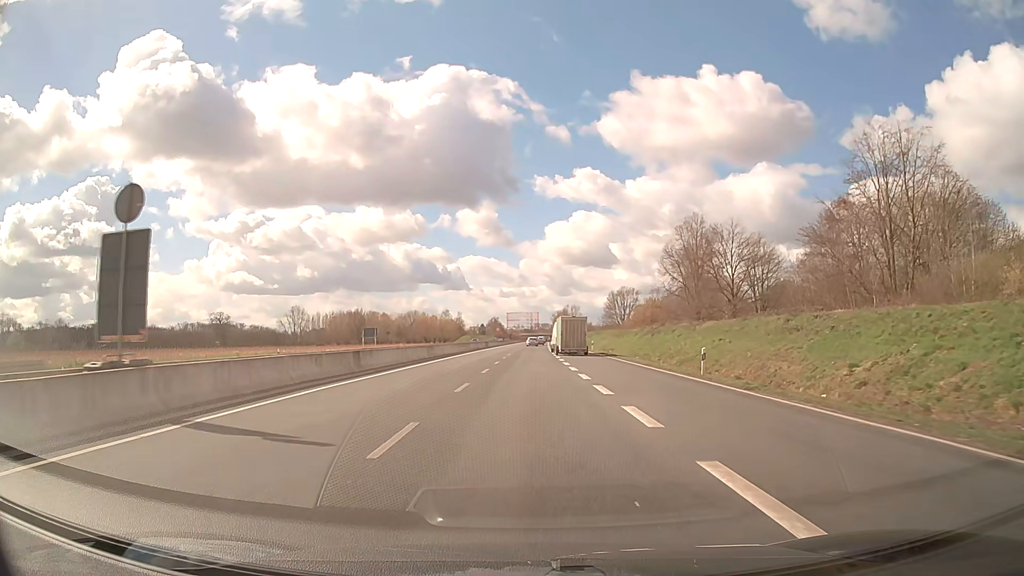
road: trunk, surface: asphalt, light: Day
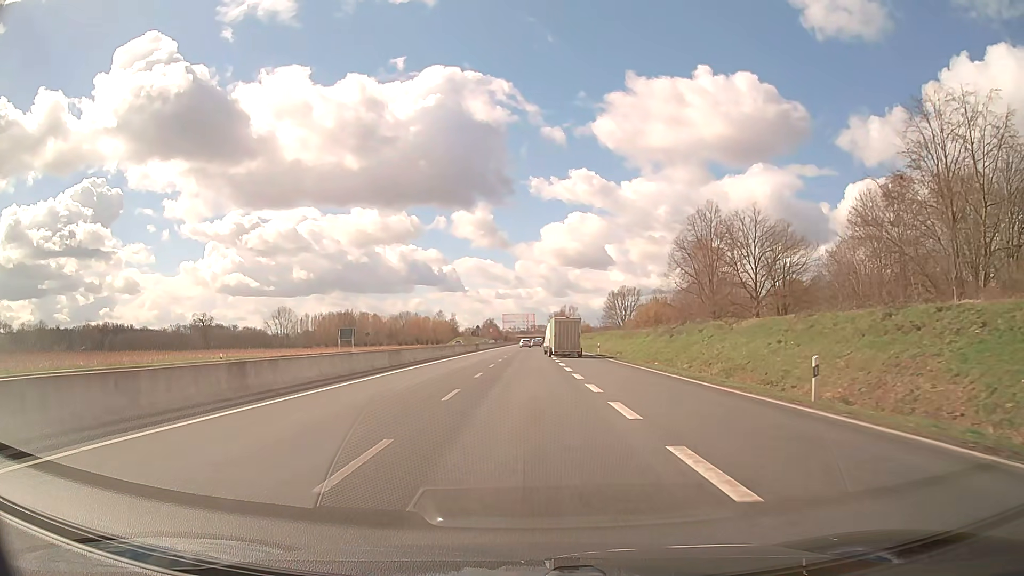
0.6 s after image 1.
(0.0, +10.8) m; 0°
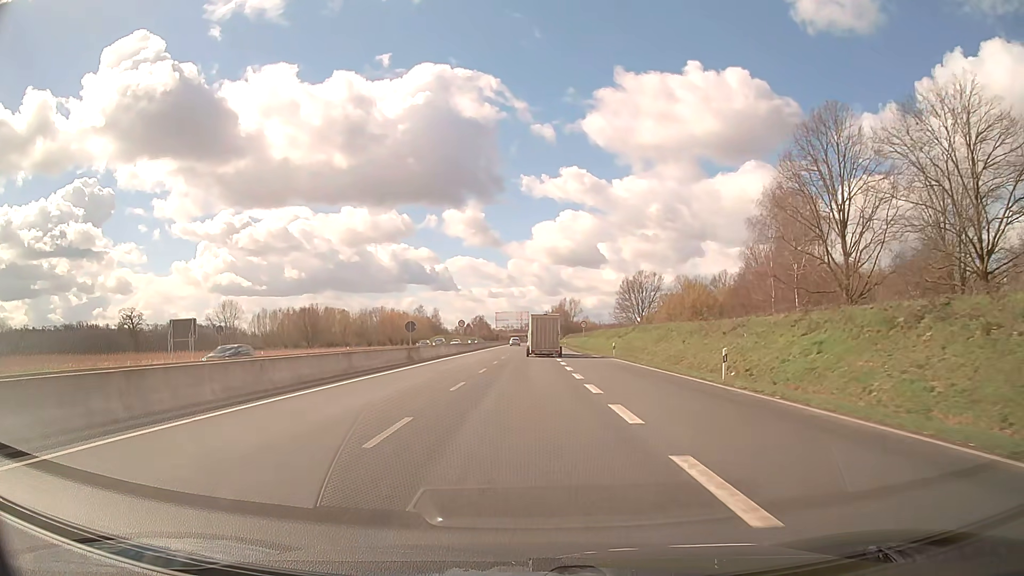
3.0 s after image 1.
(0.0, +43.1) m; 0°
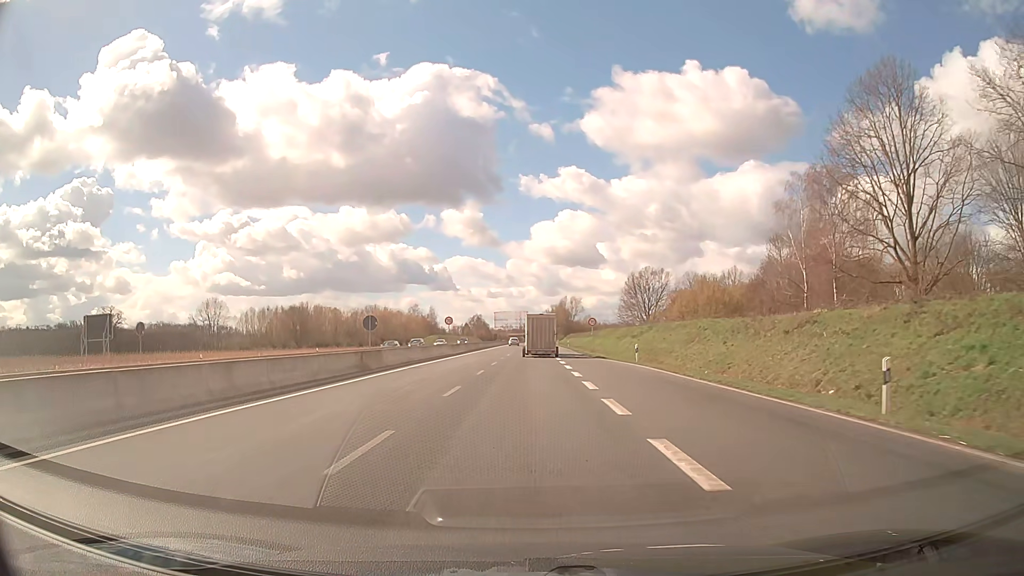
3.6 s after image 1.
(0.0, +10.7) m; 0°
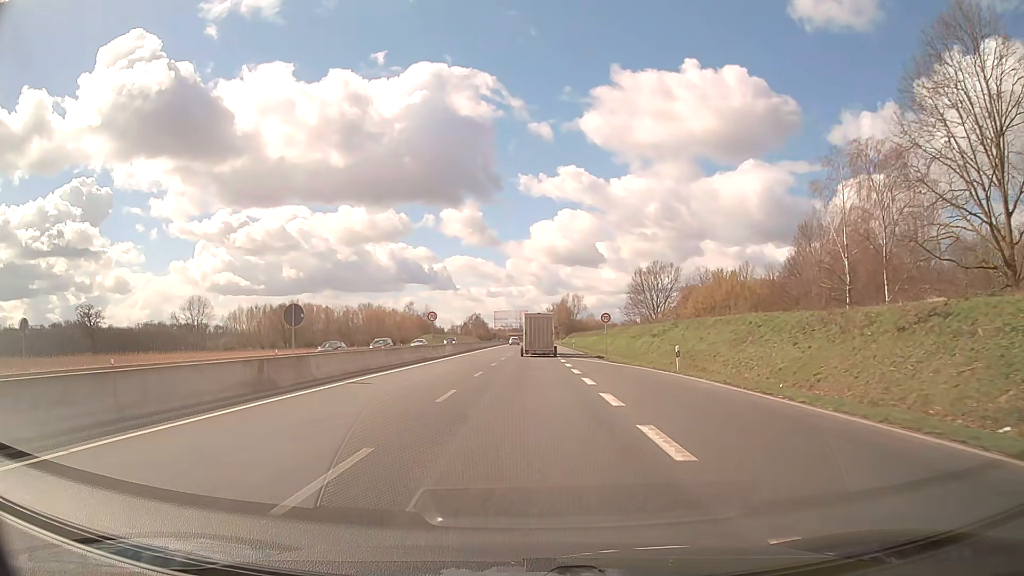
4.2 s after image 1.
(0.0, +10.7) m; 0°
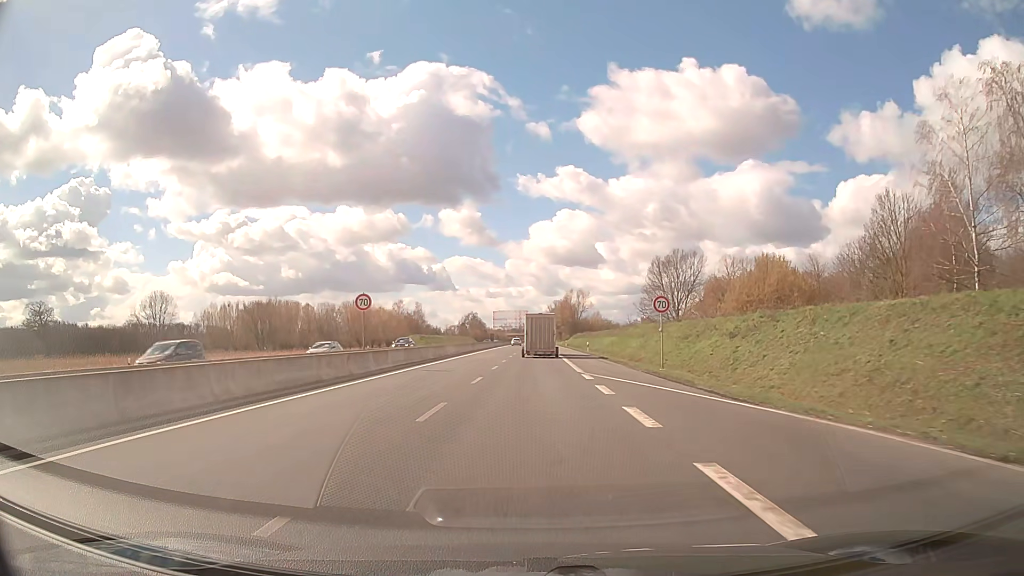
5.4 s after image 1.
(0.0, +21.4) m; 0°
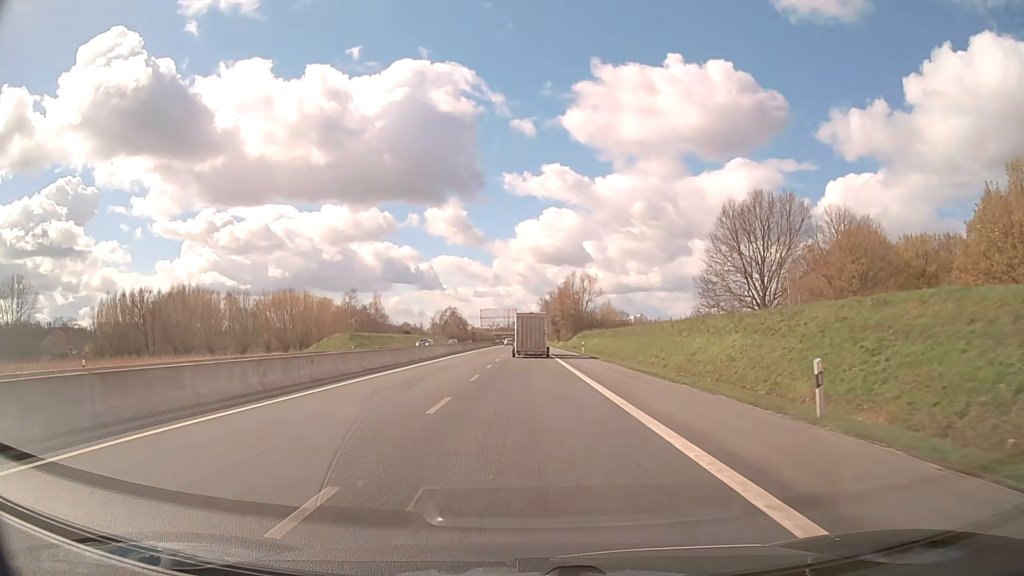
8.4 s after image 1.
(+0.4, +53.7) m; +1°
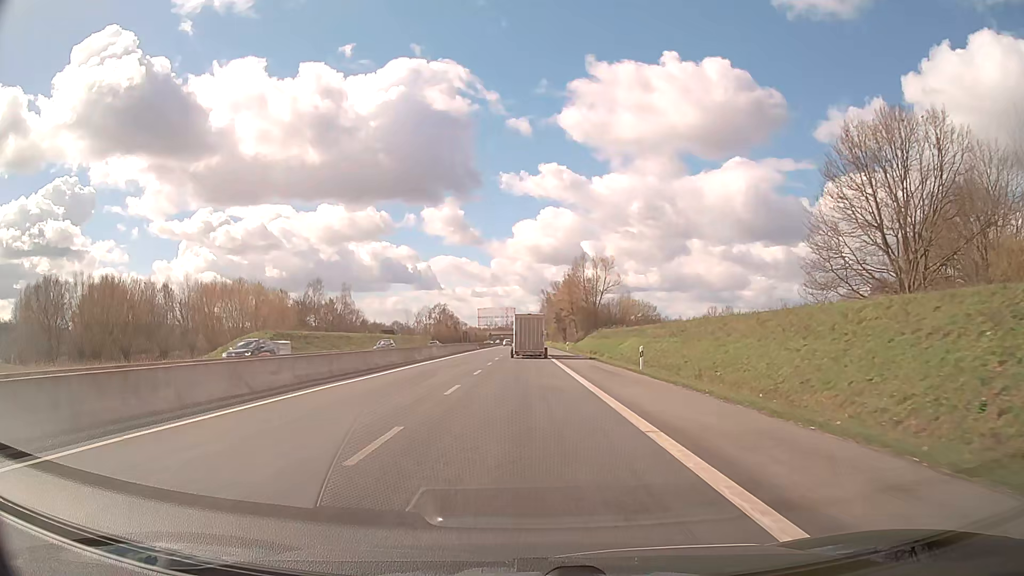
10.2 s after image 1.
(+0.1, +32.3) m; 0°
(0, +10) (0, +20) (0, +30) (0, +40) (0, +50) (0, +60) (0, +70) (0, +80) (0, +90) (-1, +100) m
